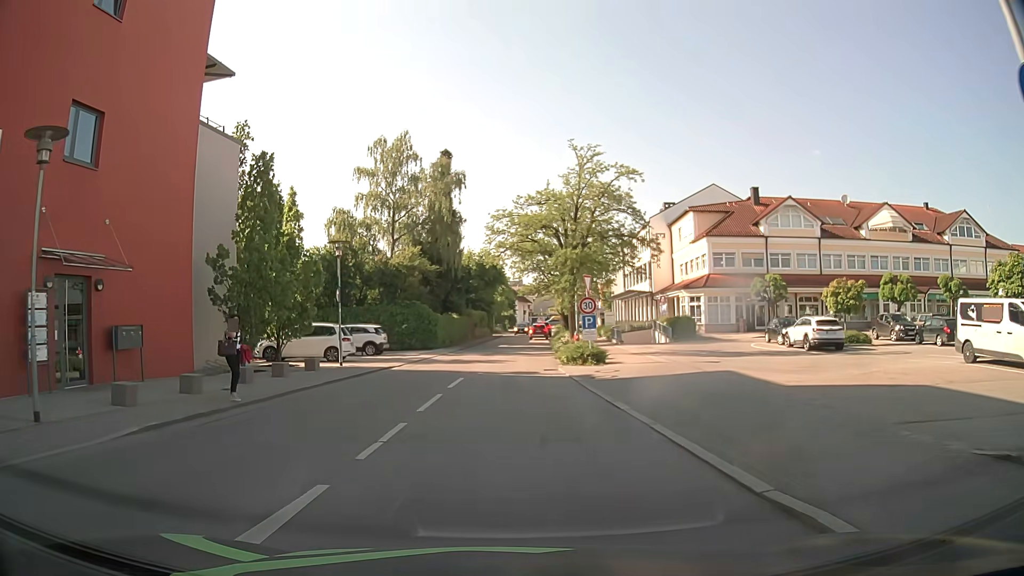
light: Day
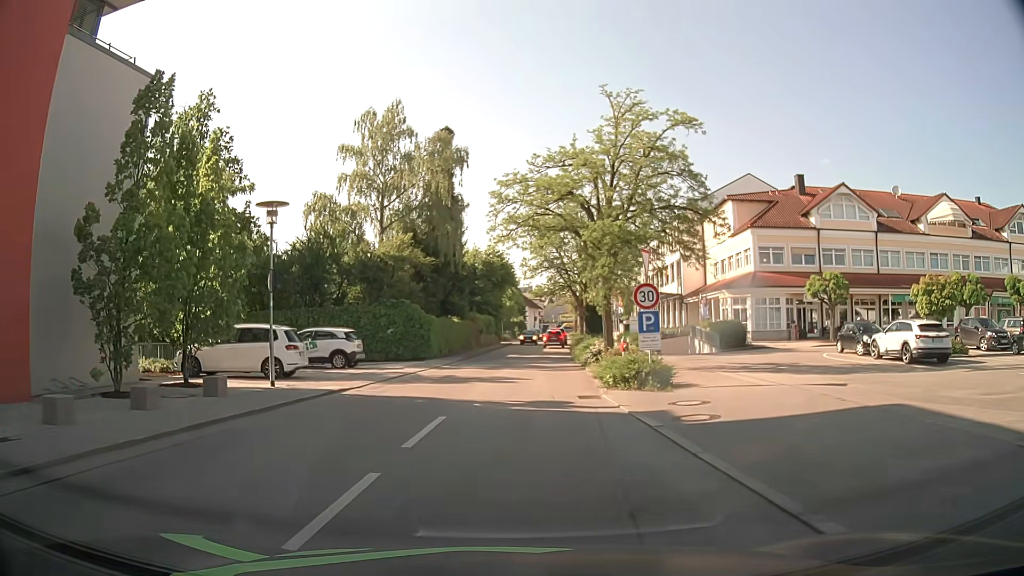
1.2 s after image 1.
(0.0, +8.4) m; -1°
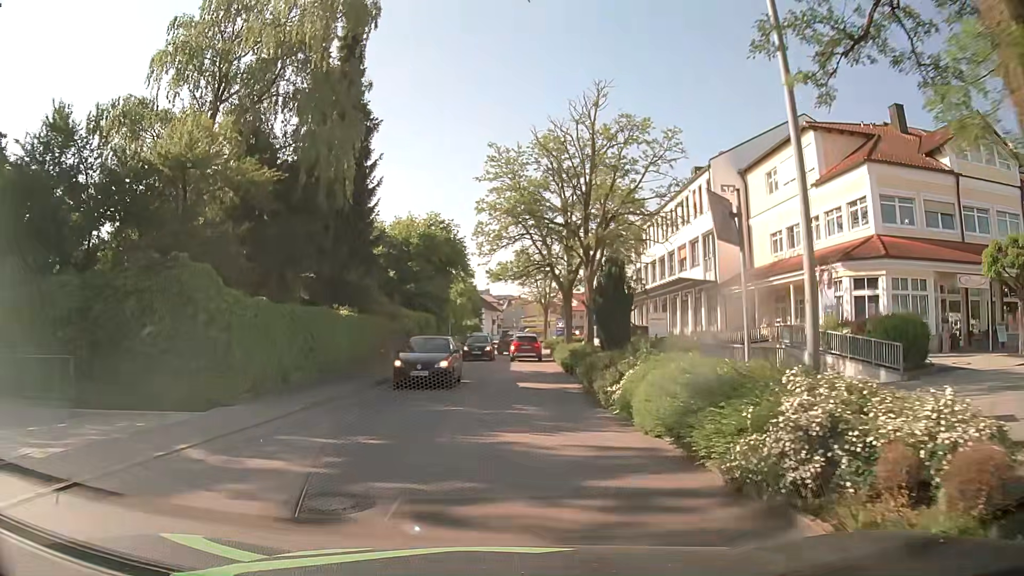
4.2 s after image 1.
(+0.8, +21.0) m; +4°
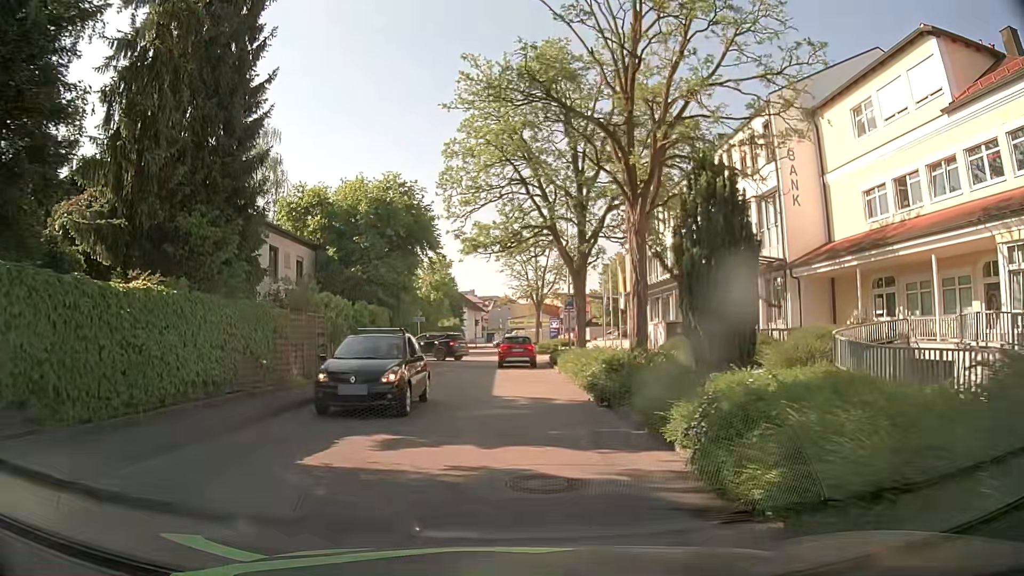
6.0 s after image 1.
(+0.2, +12.5) m; +2°
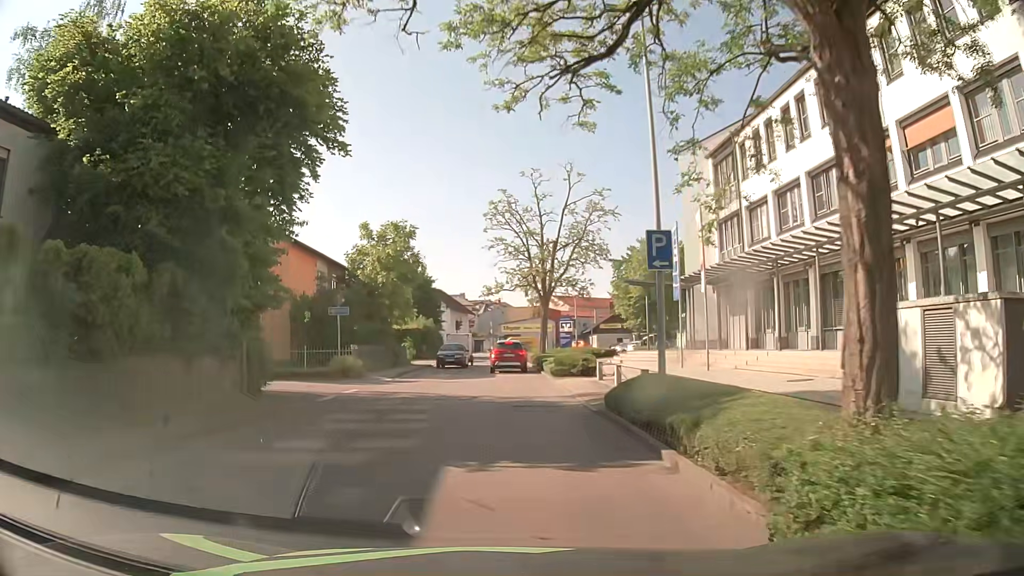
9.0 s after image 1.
(+0.1, +21.2) m; 0°
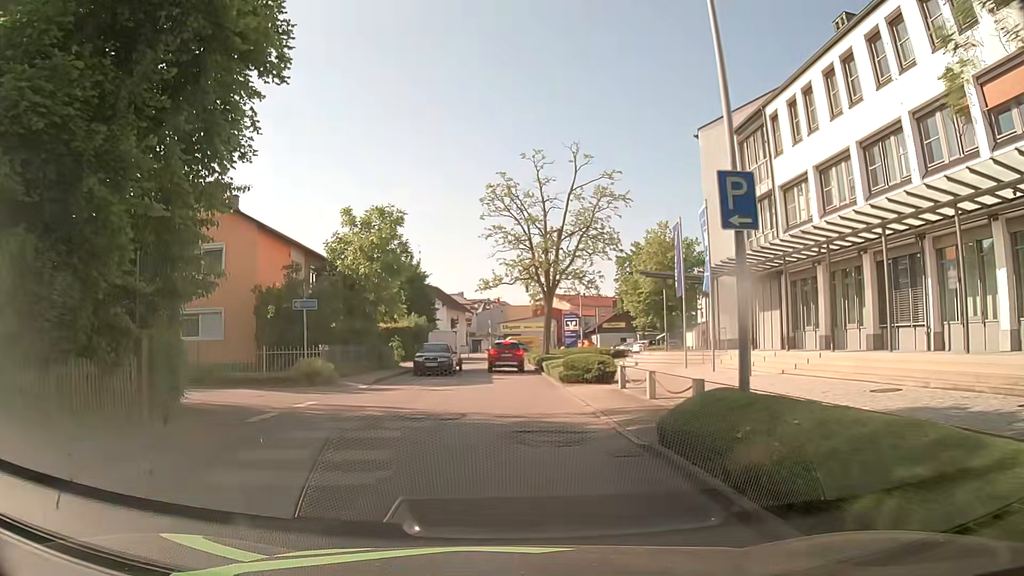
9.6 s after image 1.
(+0.1, +4.5) m; -1°
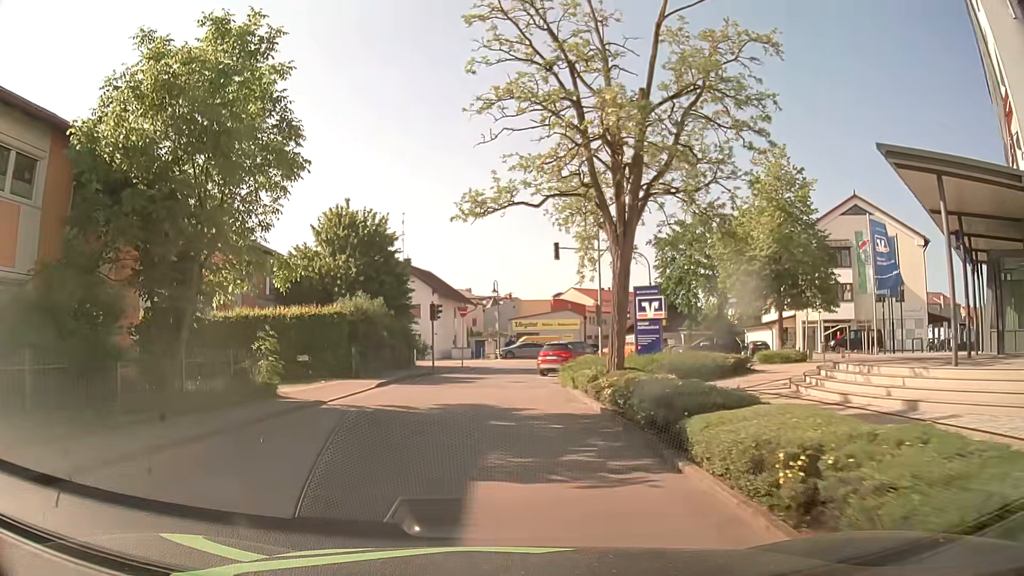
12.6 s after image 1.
(+0.3, +22.1) m; 0°
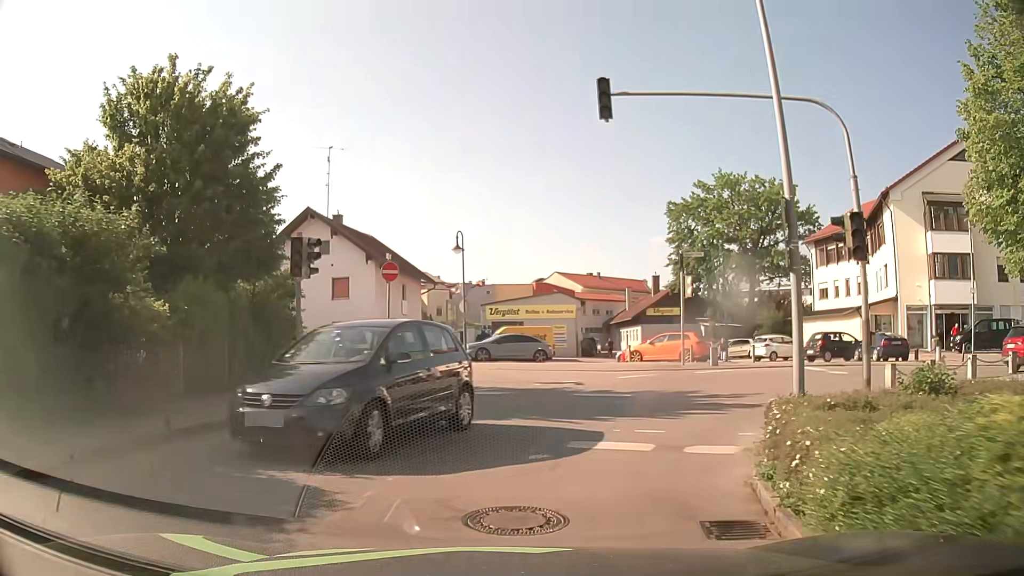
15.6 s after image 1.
(+0.1, +20.0) m; +2°
